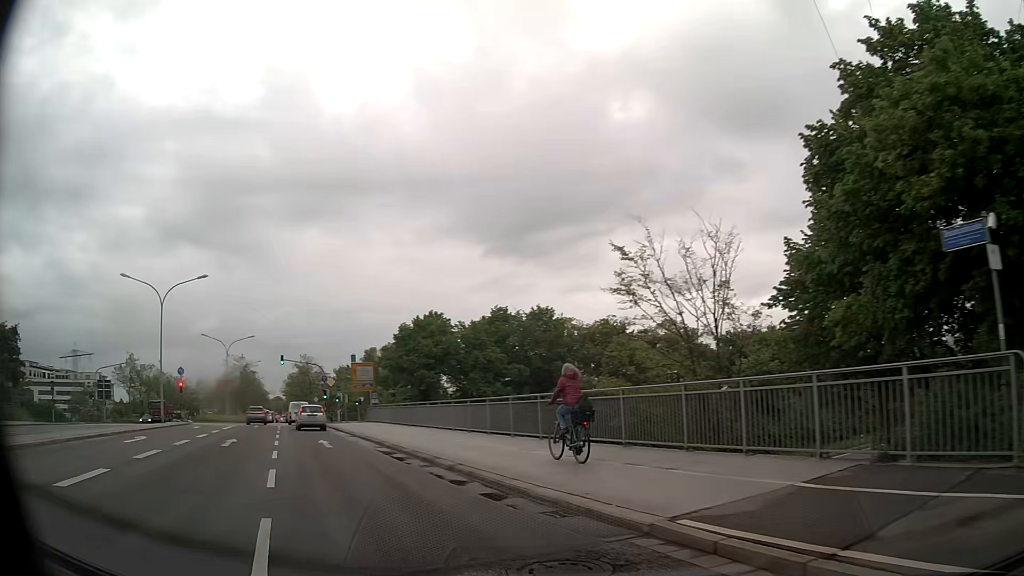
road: primary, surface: asphalt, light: Day
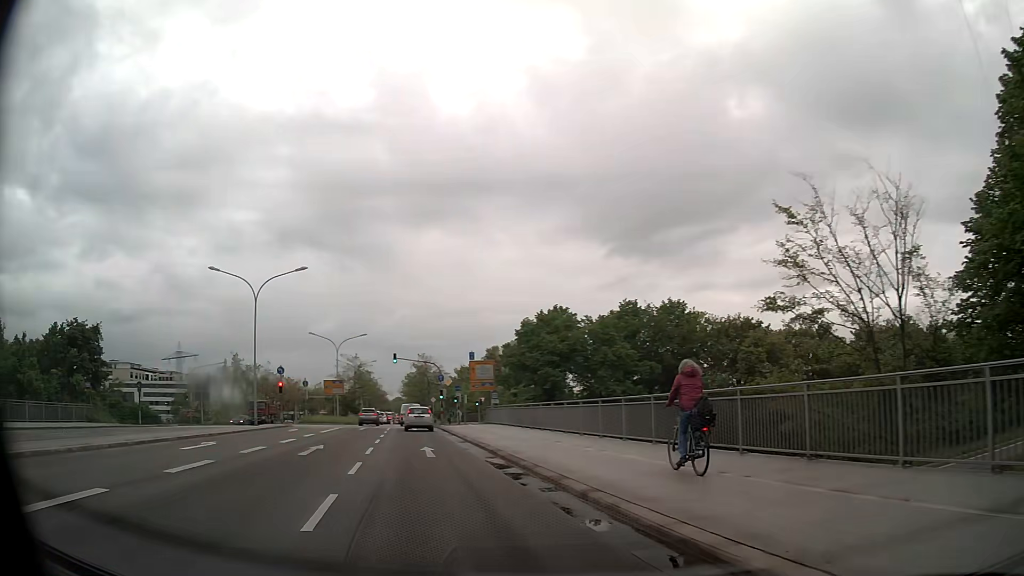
(-0.4, +3.8) m; -12°
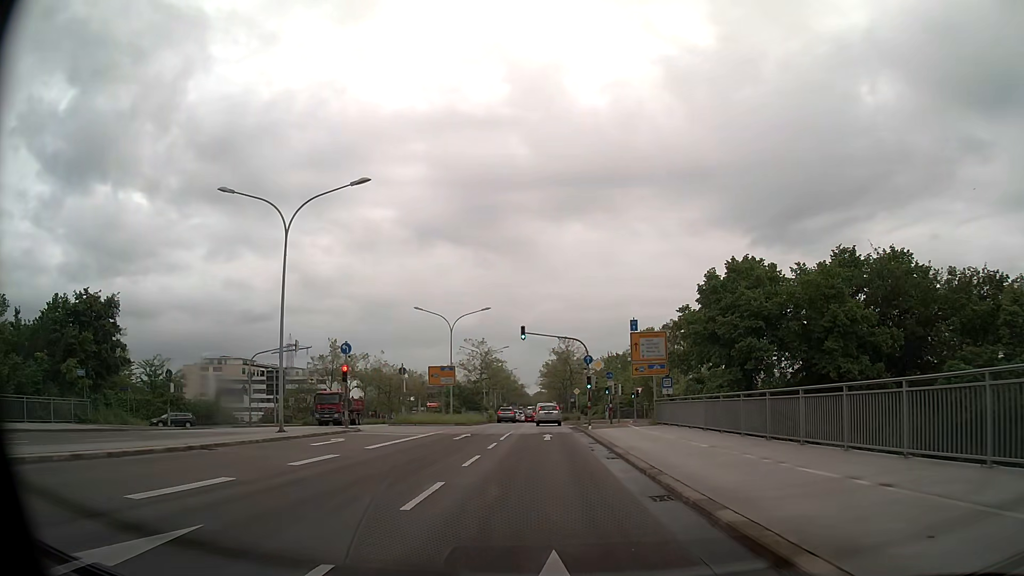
(-2.6, +17.0) m; -12°
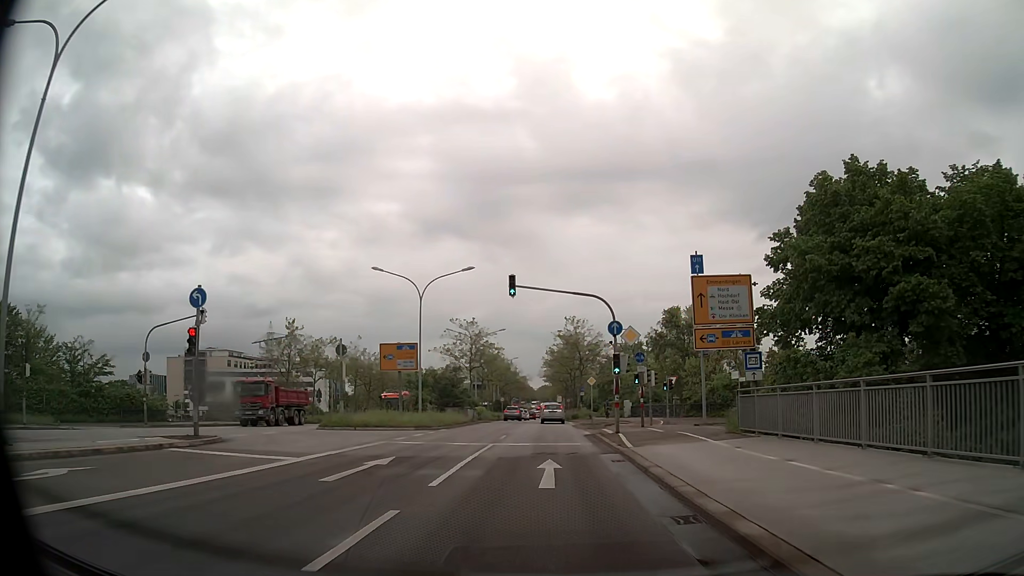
(-0.1, +15.6) m; -1°
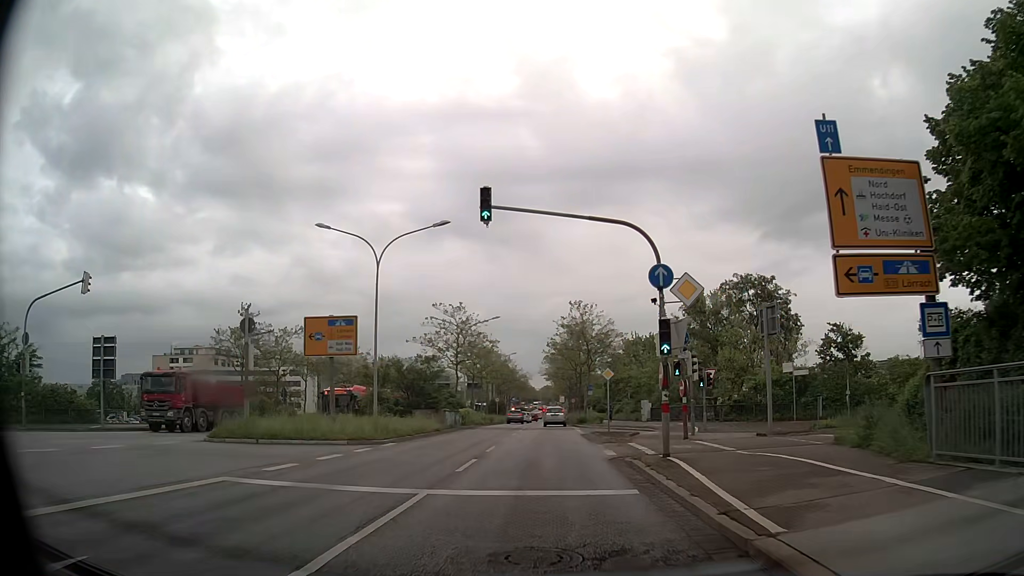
(0.0, +11.2) m; 0°
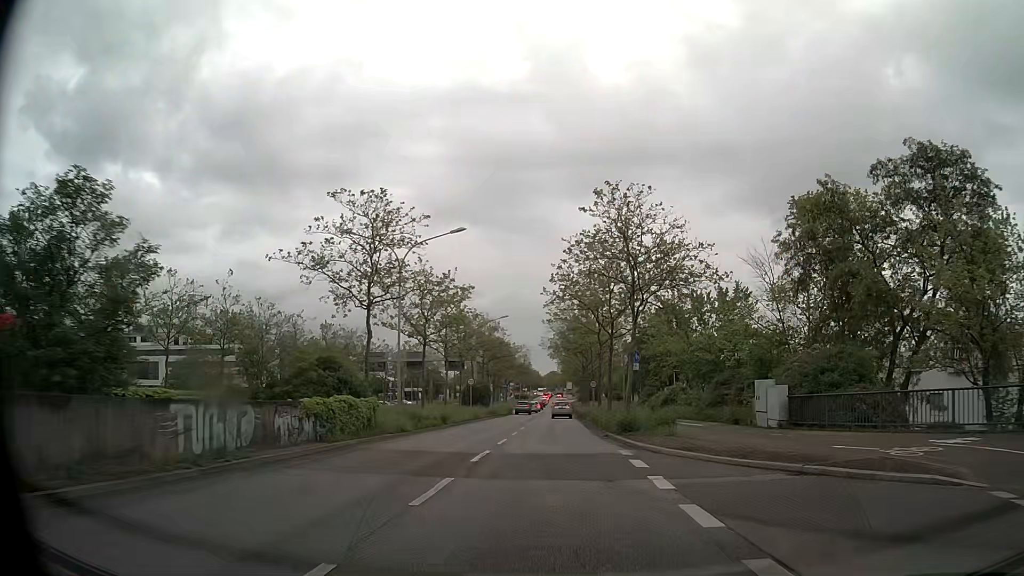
(-0.1, +29.1) m; 0°
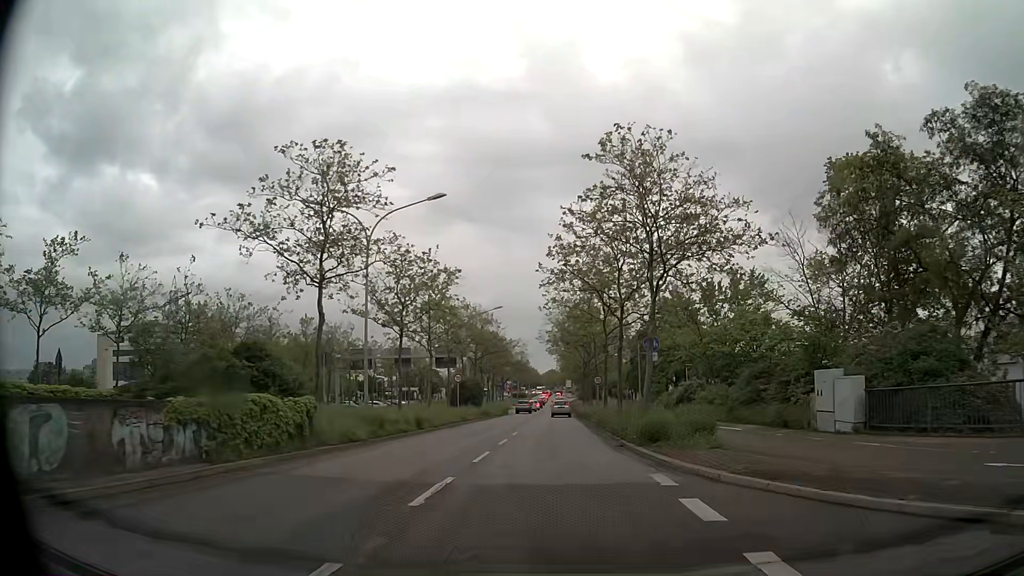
(0.0, +5.9) m; 0°
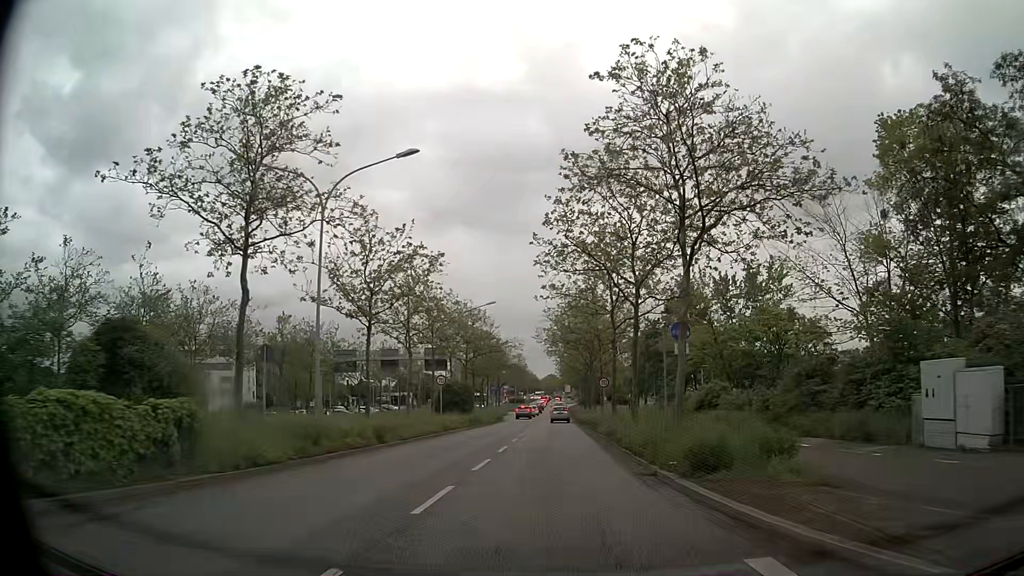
(0.0, +5.9) m; 0°
(0, +10) (0, +20) (0, +30) (0, +40) (0, +50) (0, +60) (0, +70) (0, +80) (0, +90) (0, +100) m
